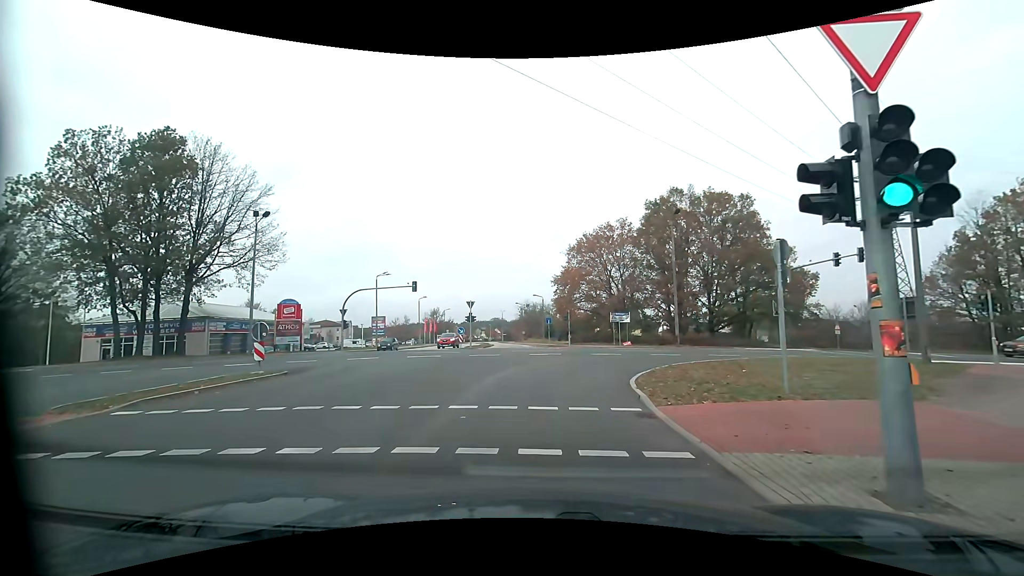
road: tertiary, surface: asphalt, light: Day
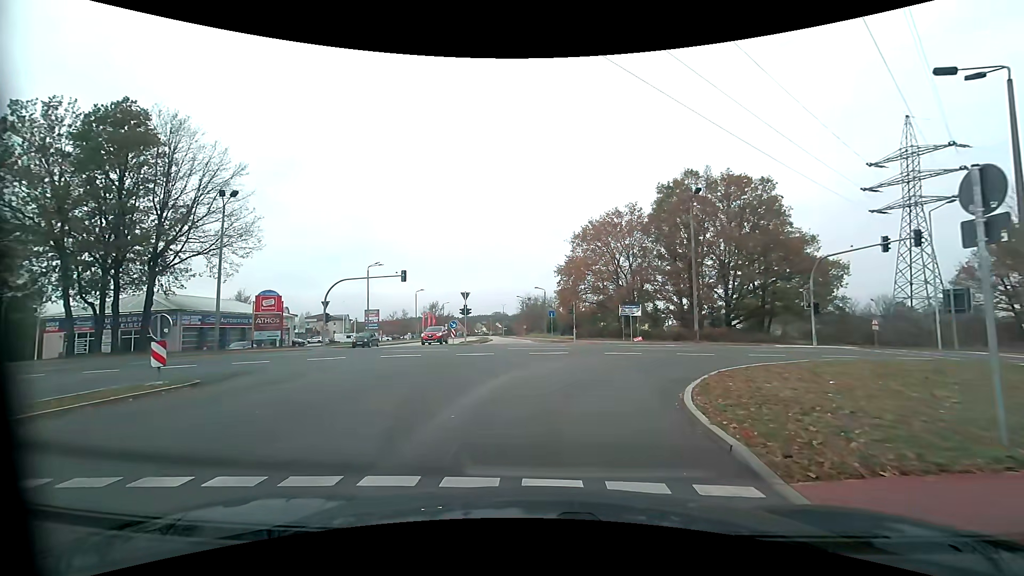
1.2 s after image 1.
(-0.1, +4.8) m; -2°
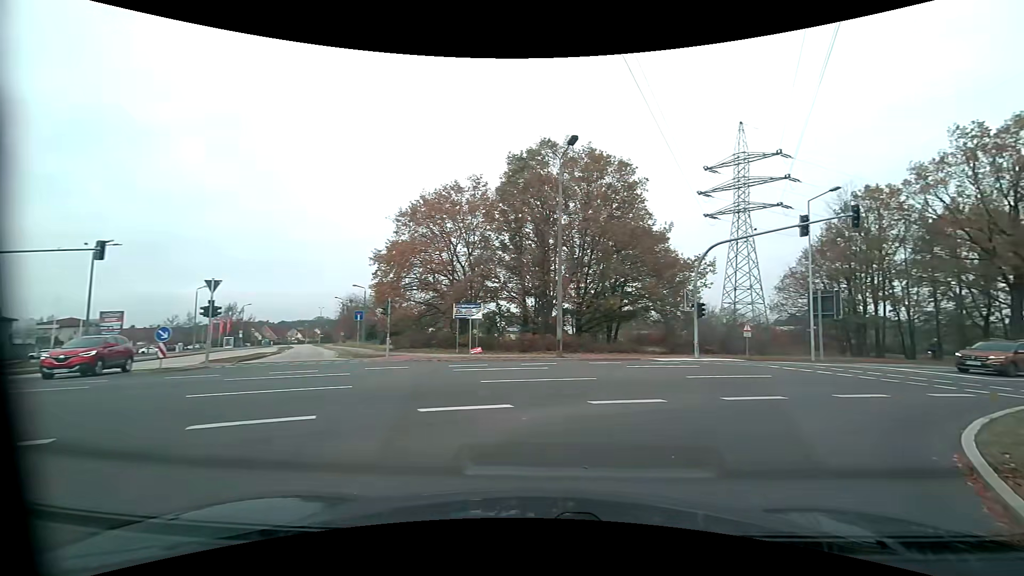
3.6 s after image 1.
(+1.4, +13.4) m; +19°
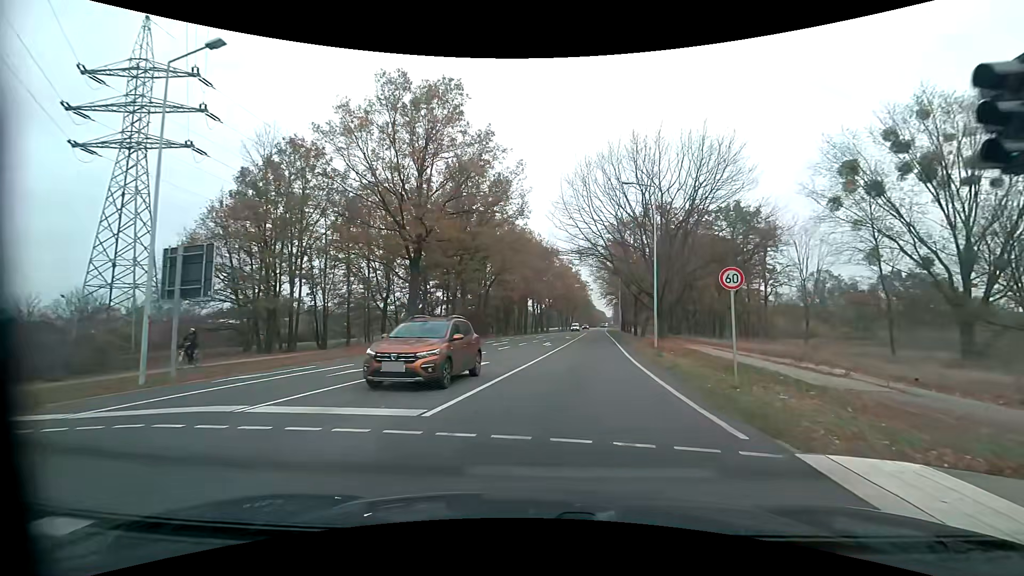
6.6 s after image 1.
(+10.0, +15.8) m; +58°
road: primary
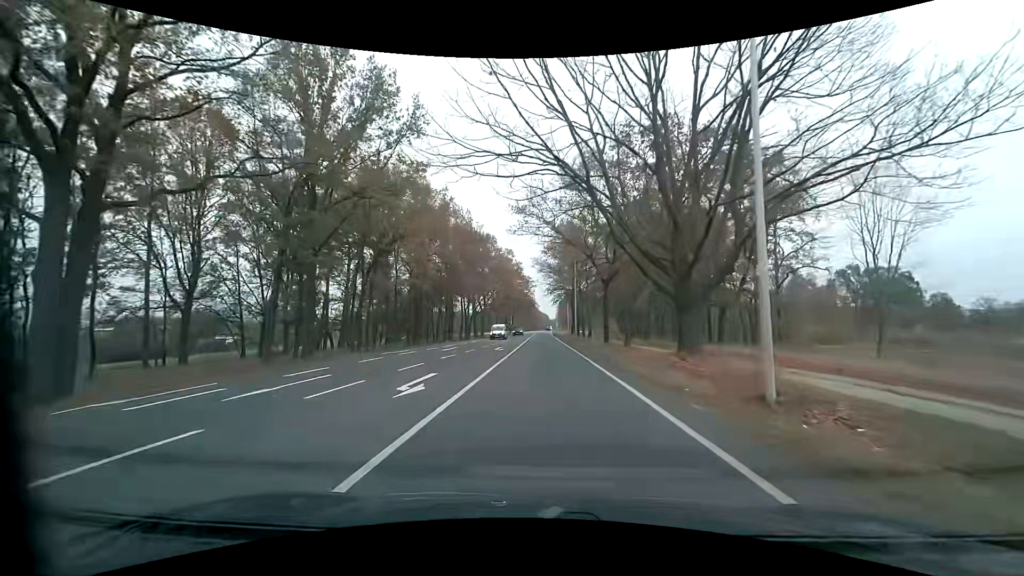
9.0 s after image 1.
(+1.9, +23.6) m; +6°
(0, +10) (0, +20) (0, +30) (0, +40) (0, +50) (0, +60) (0, +70) (+1, +80) (+1, +90) (+1, +100) m
